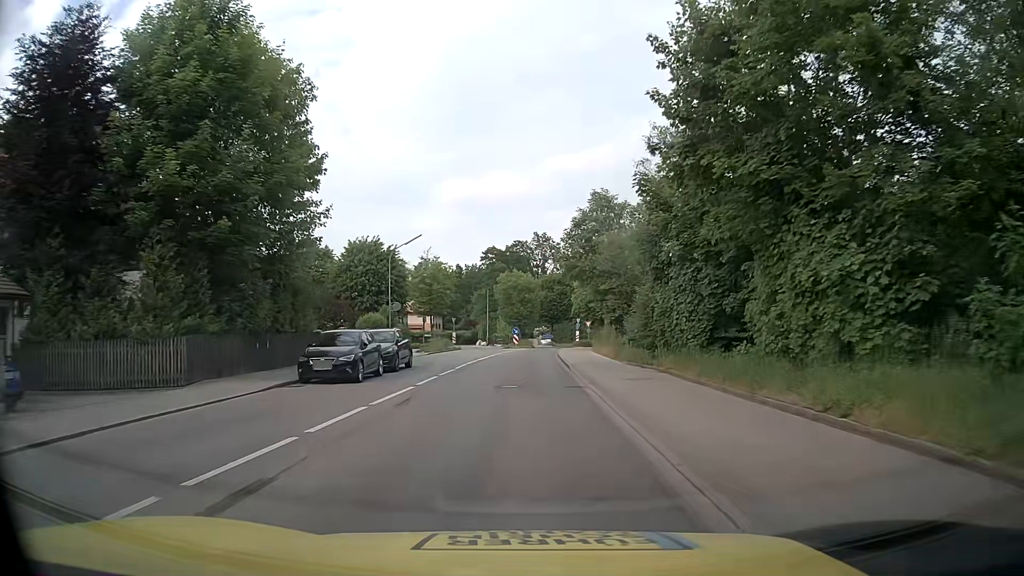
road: tertiary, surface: asphalt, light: Day
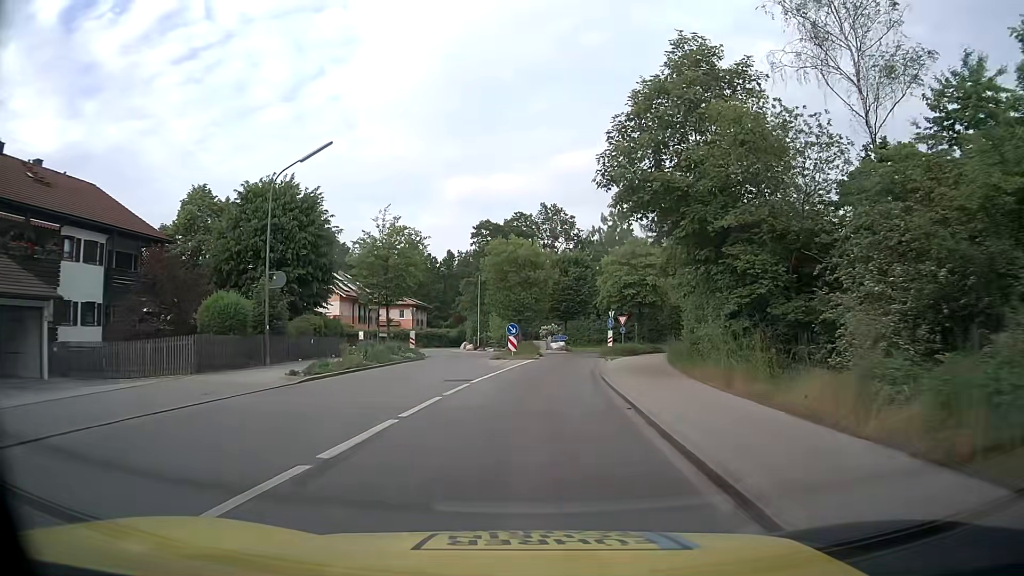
(-0.2, +24.2) m; 0°
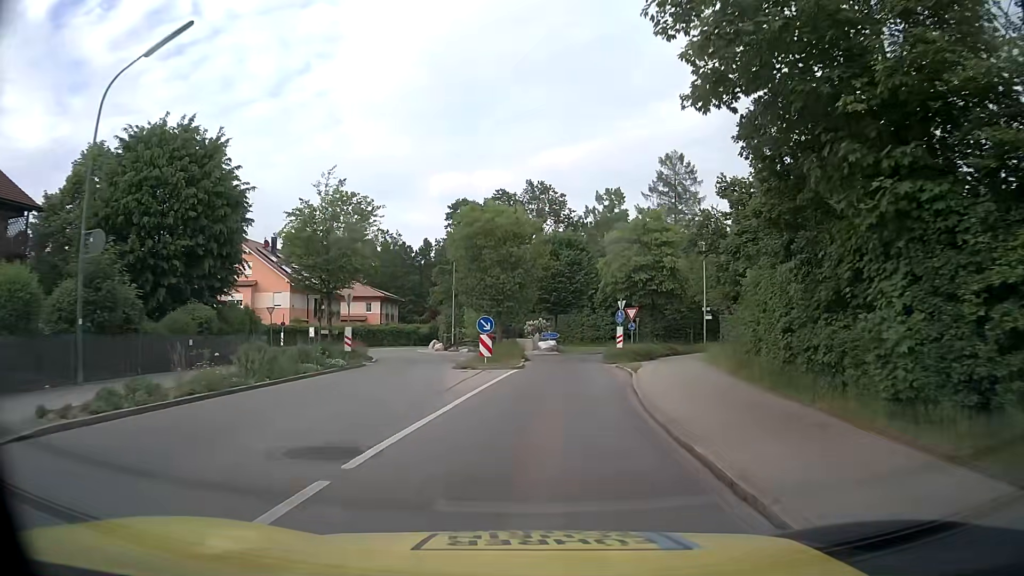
(+0.1, +11.0) m; +1°
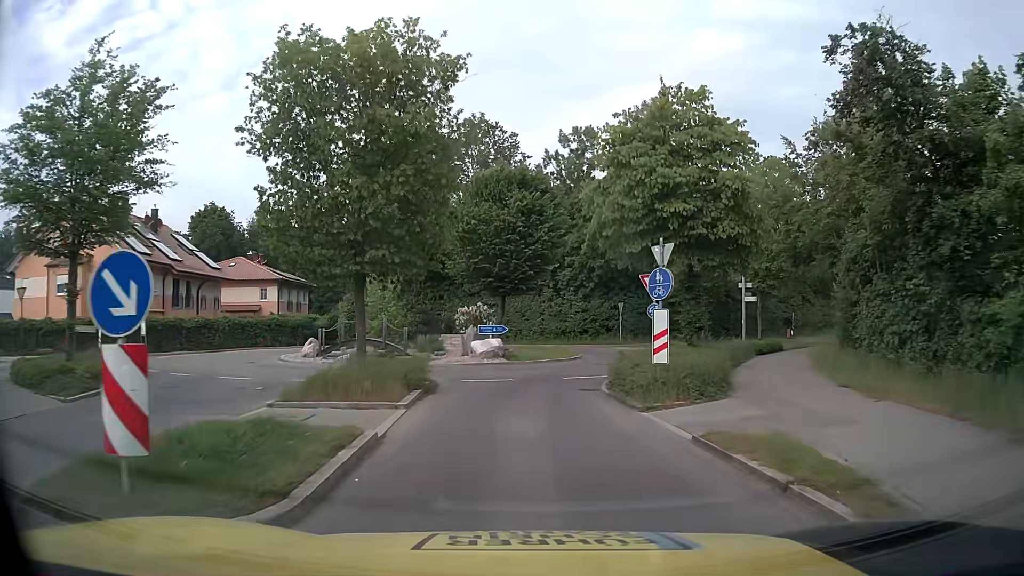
(+1.0, +19.5) m; +4°
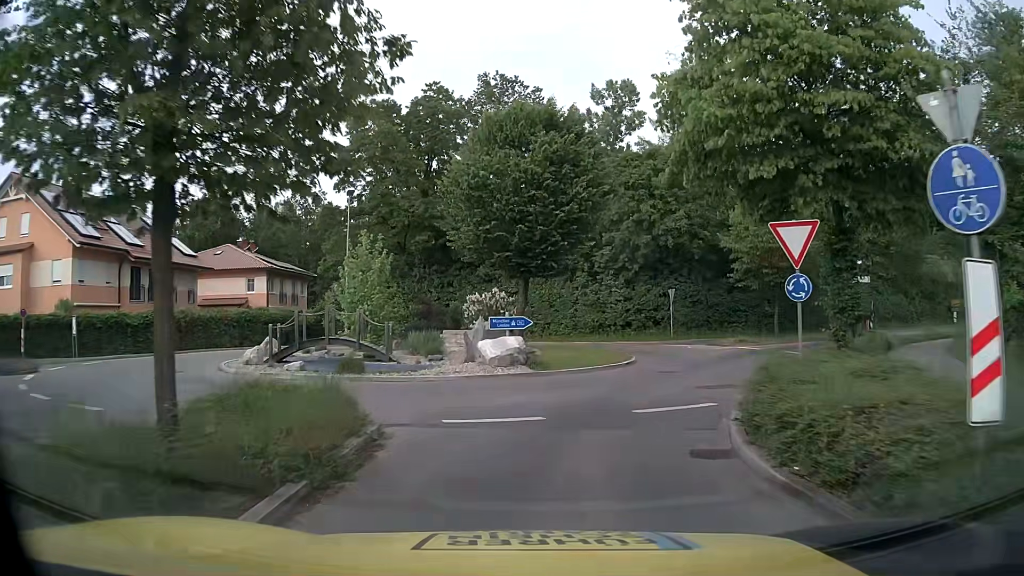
(-0.2, +8.7) m; -2°
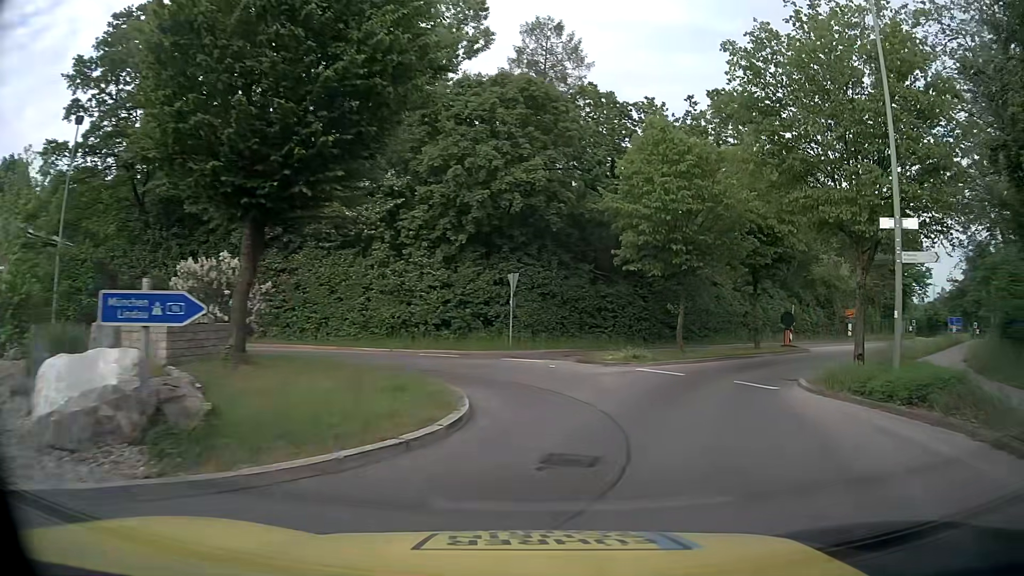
(+0.9, +12.4) m; +15°
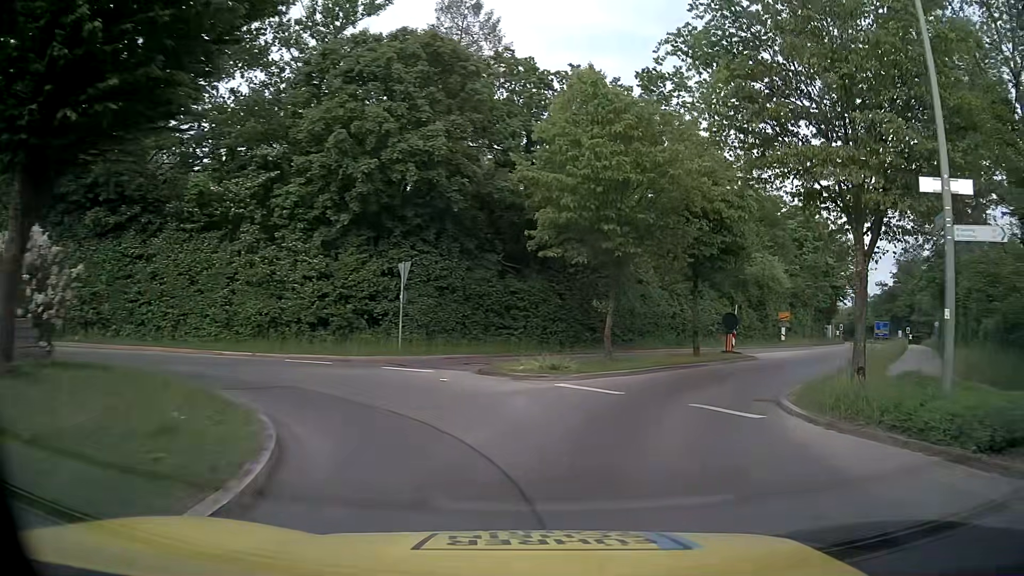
(+0.3, +4.5) m; +8°
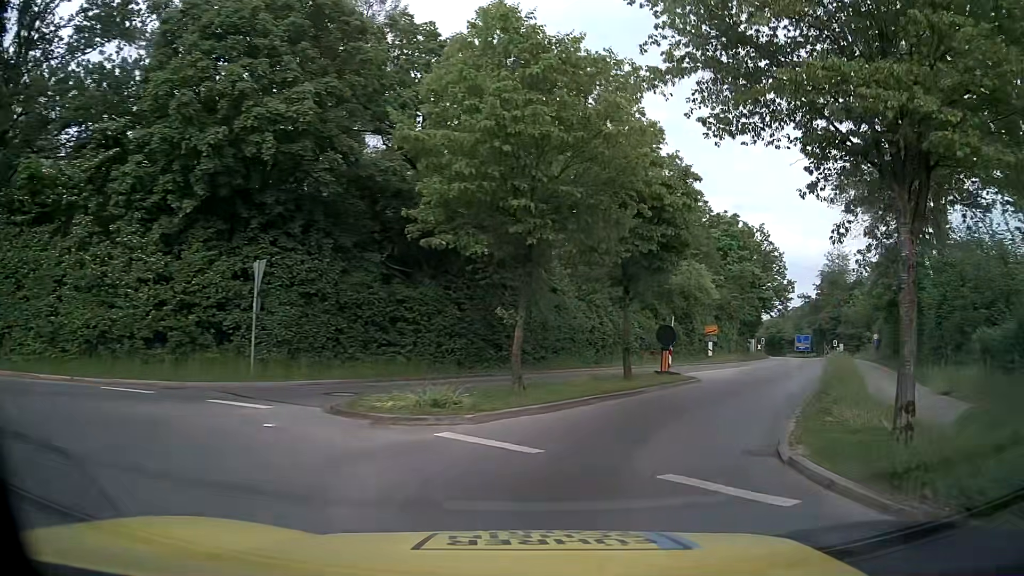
(+0.3, +4.7) m; +6°
(+2, +10) (+6, +19) (+11, +28) (+16, +36) (+20, +45) (+25, +54) (+30, +63) (+34, +72) (+38, +81) (+42, +90) m
